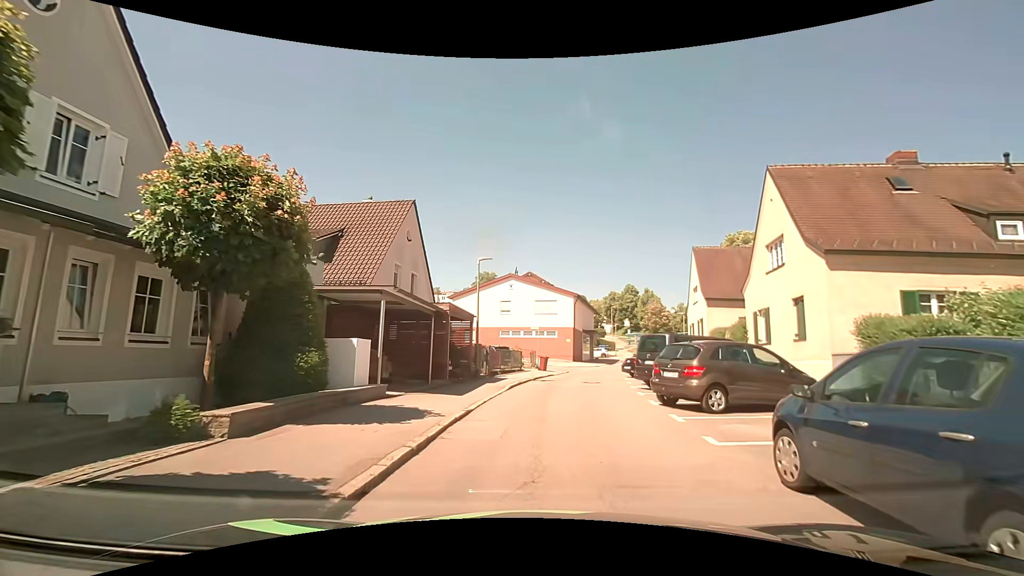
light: Day
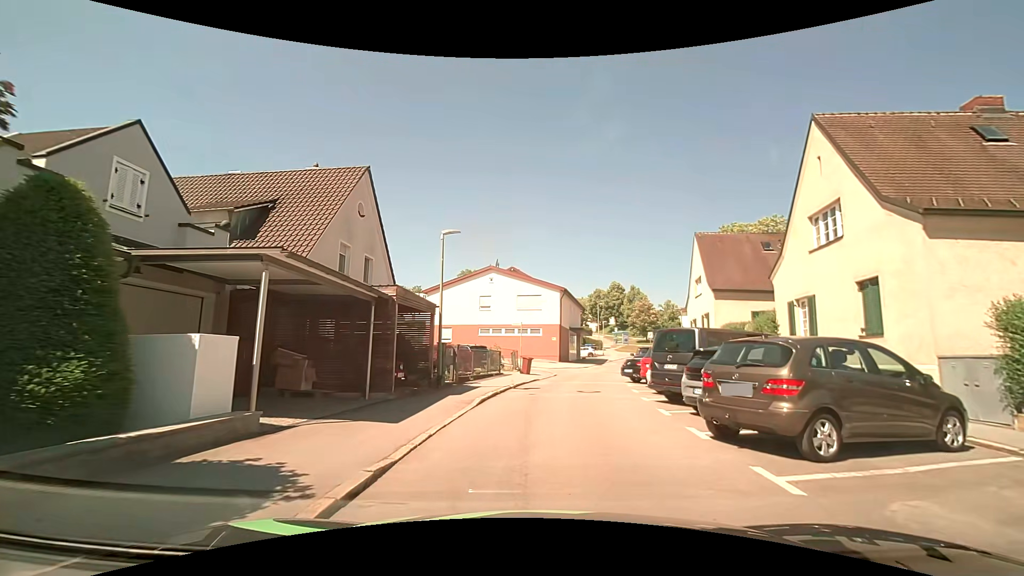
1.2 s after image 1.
(+0.2, +4.8) m; +2°
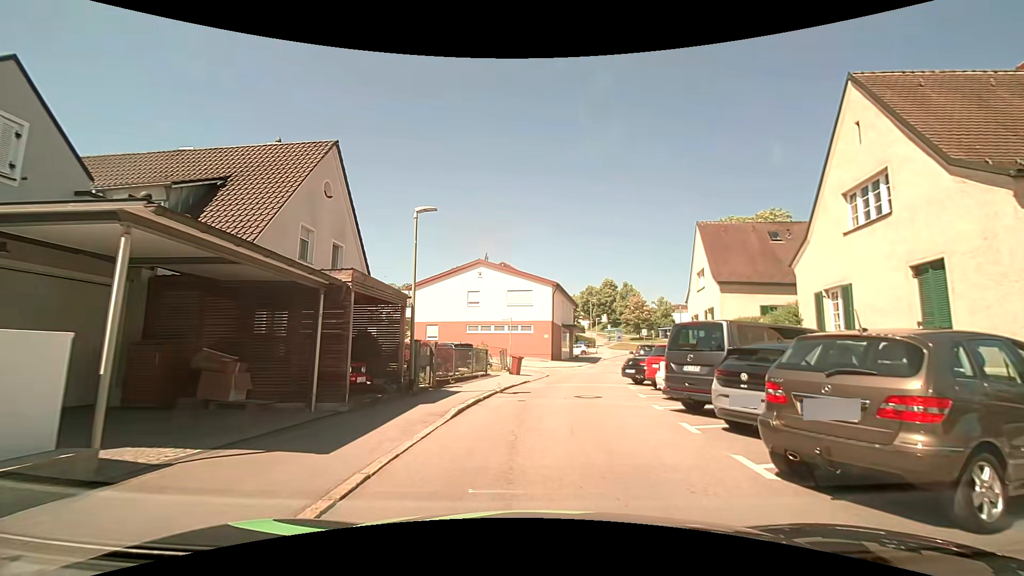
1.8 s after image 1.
(+0.1, +2.5) m; +1°
